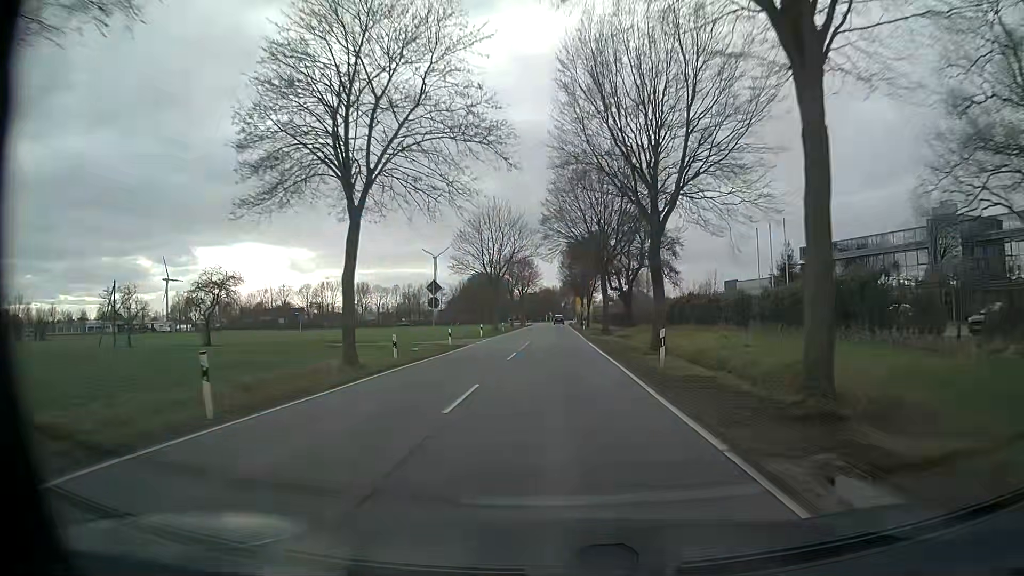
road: tertiary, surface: asphalt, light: Day
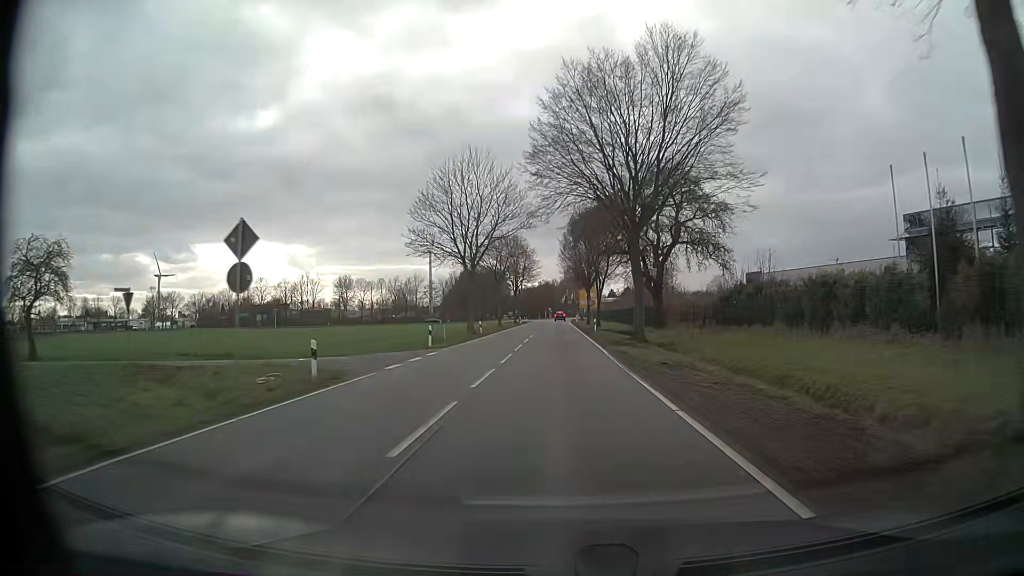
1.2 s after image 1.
(-0.1, +20.9) m; 0°
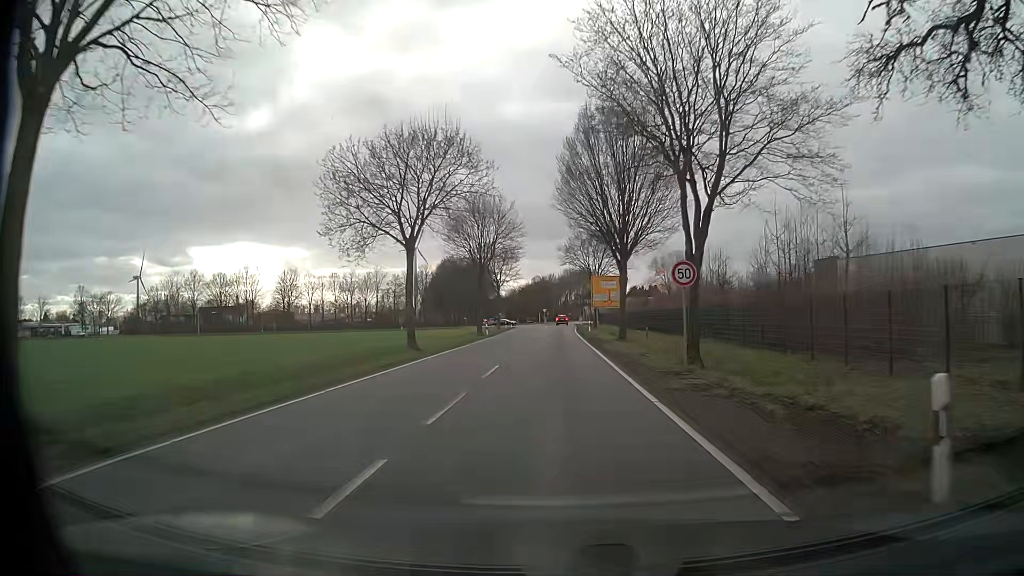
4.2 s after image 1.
(+0.2, +45.9) m; 0°
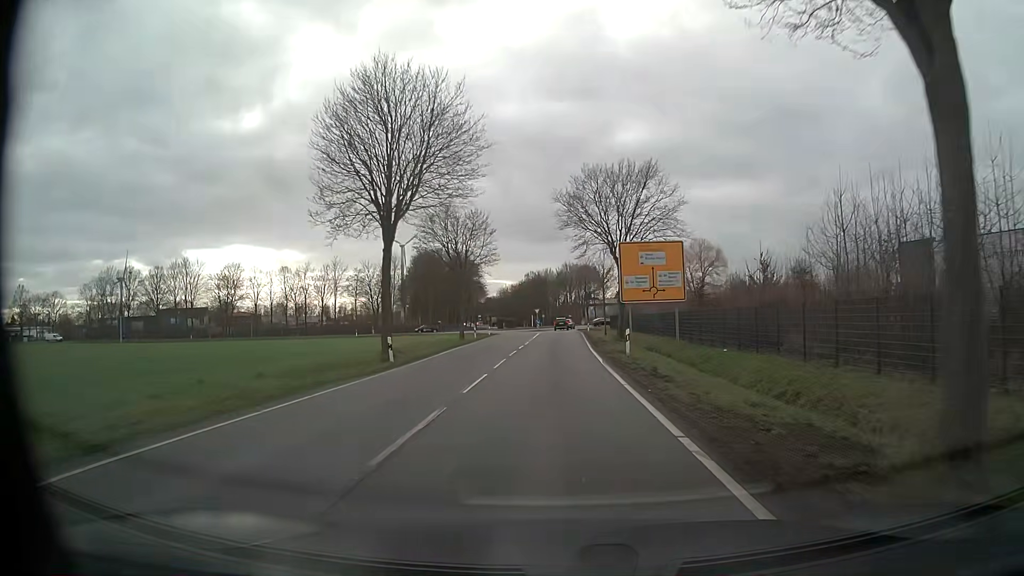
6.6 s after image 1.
(+0.1, +32.4) m; 0°
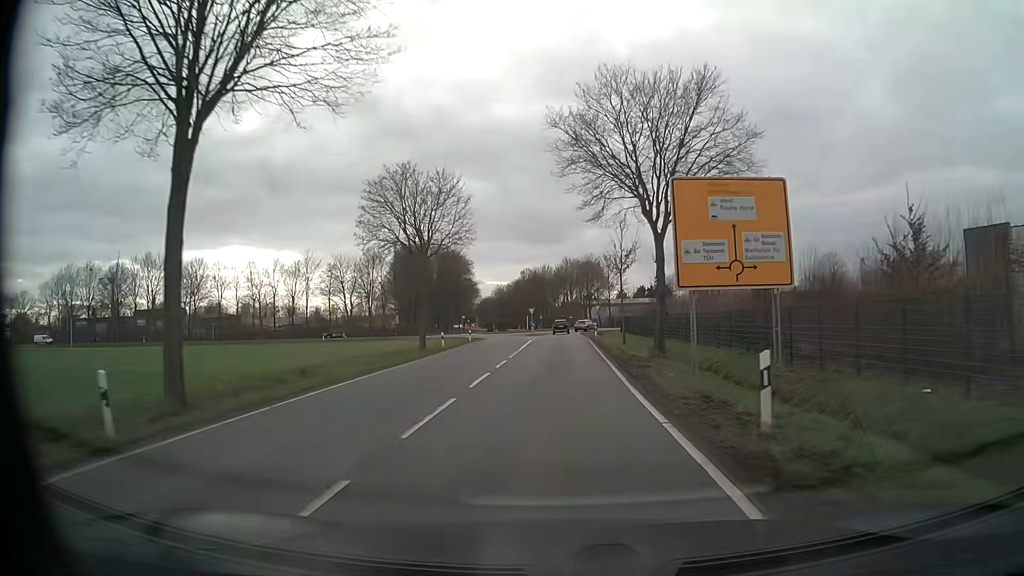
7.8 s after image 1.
(0.0, +16.7) m; 0°
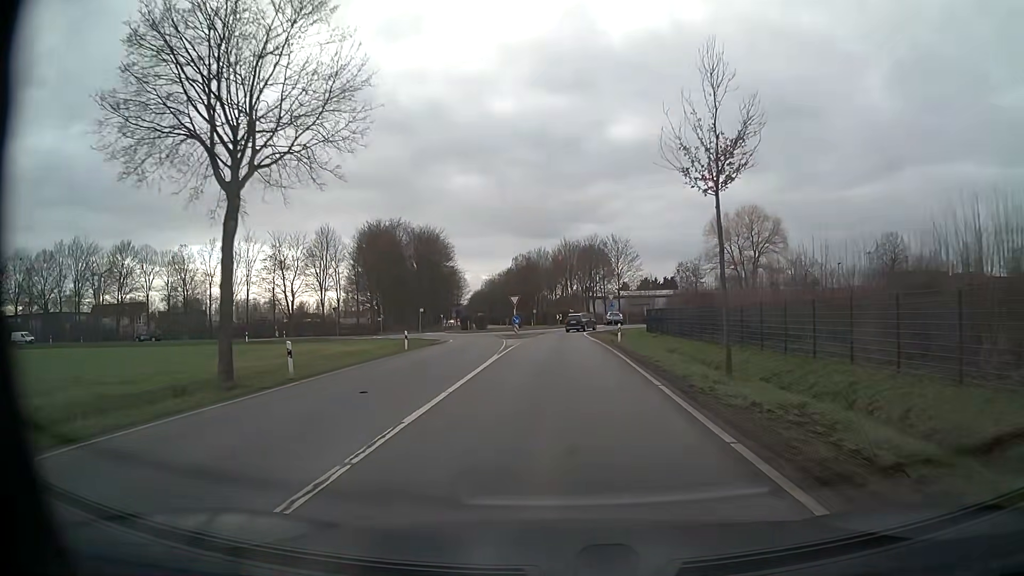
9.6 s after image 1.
(0.0, +25.3) m; 0°
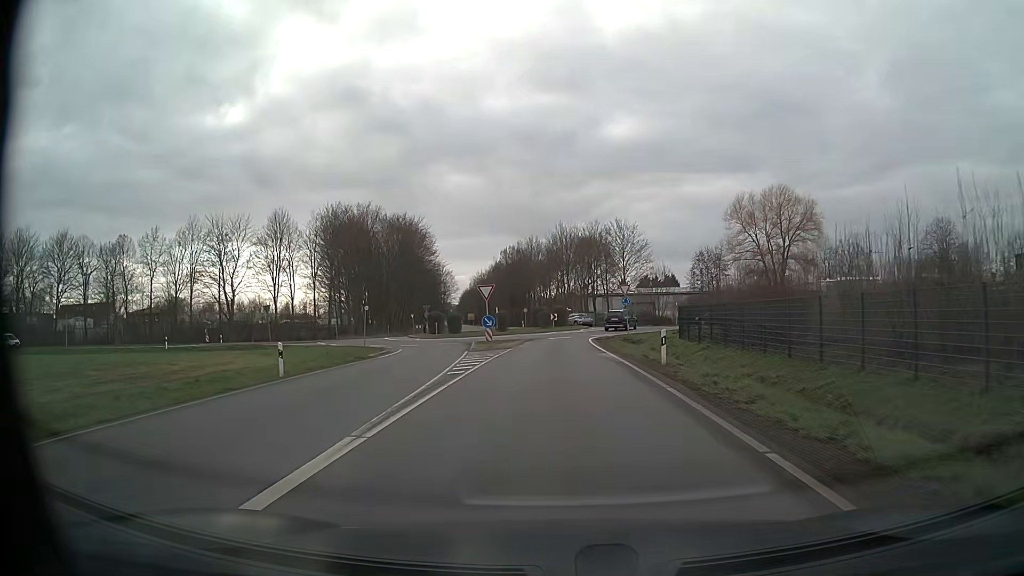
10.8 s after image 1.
(+0.2, +16.3) m; +1°
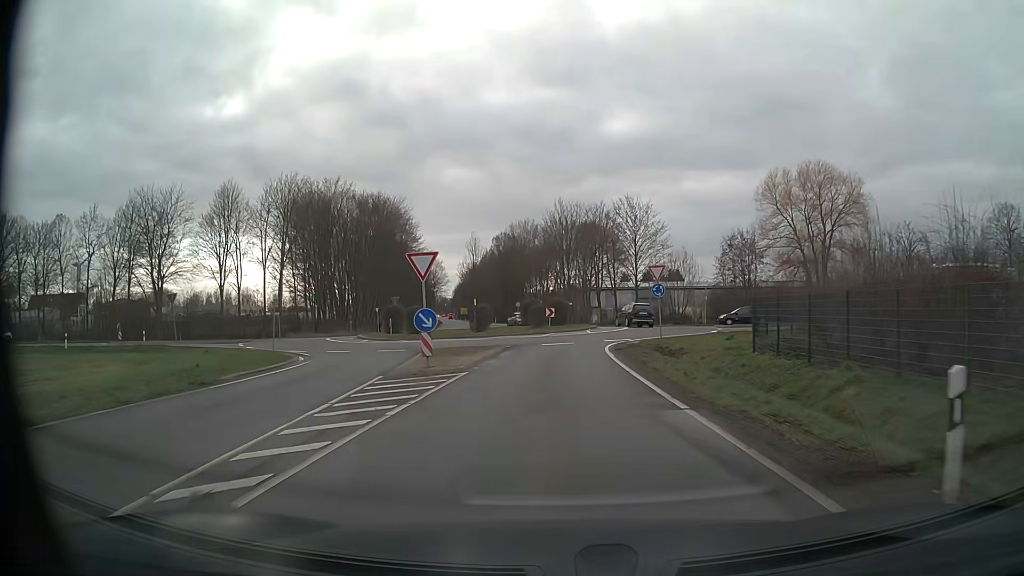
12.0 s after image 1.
(+0.1, +14.6) m; 0°
(0, +10) (0, +20) (0, +30) (+5, +39) (+7, +49) (+1, +57) (-8, +58) (-17, +53) (-26, +49) (-36, +47) m
